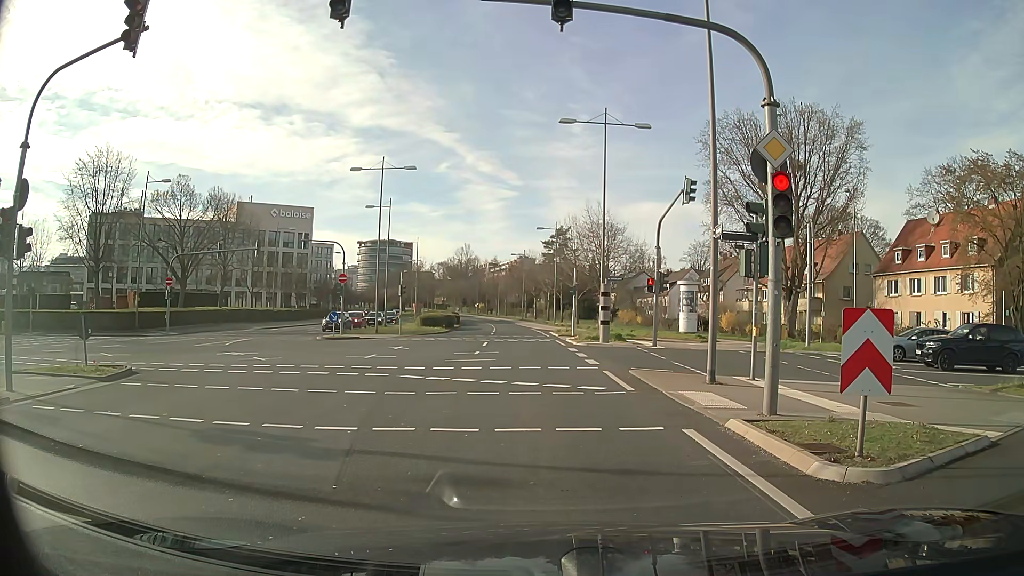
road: tertiary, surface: asphalt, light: Day
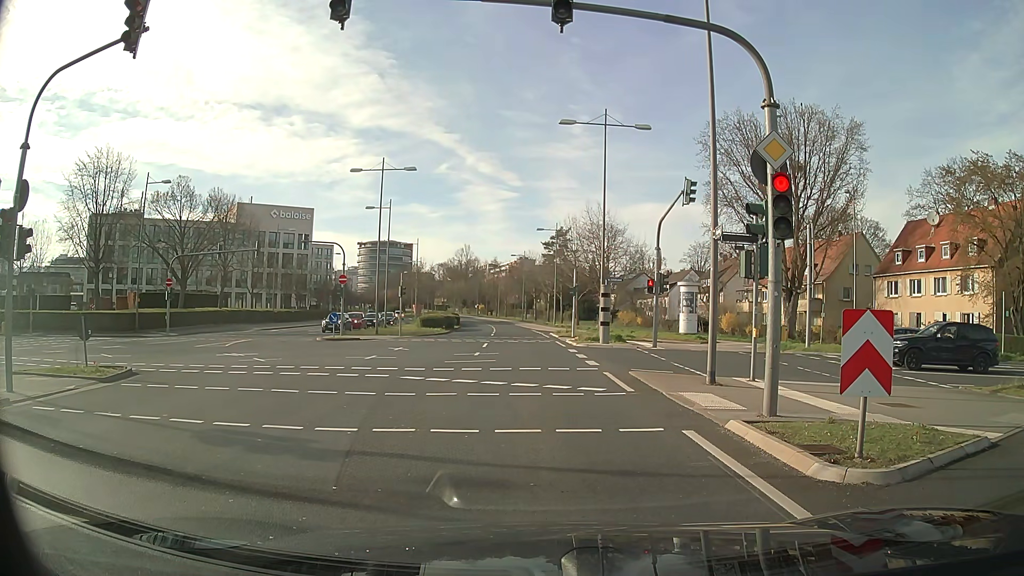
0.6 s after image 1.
(0.0, 0.0) m; 0°
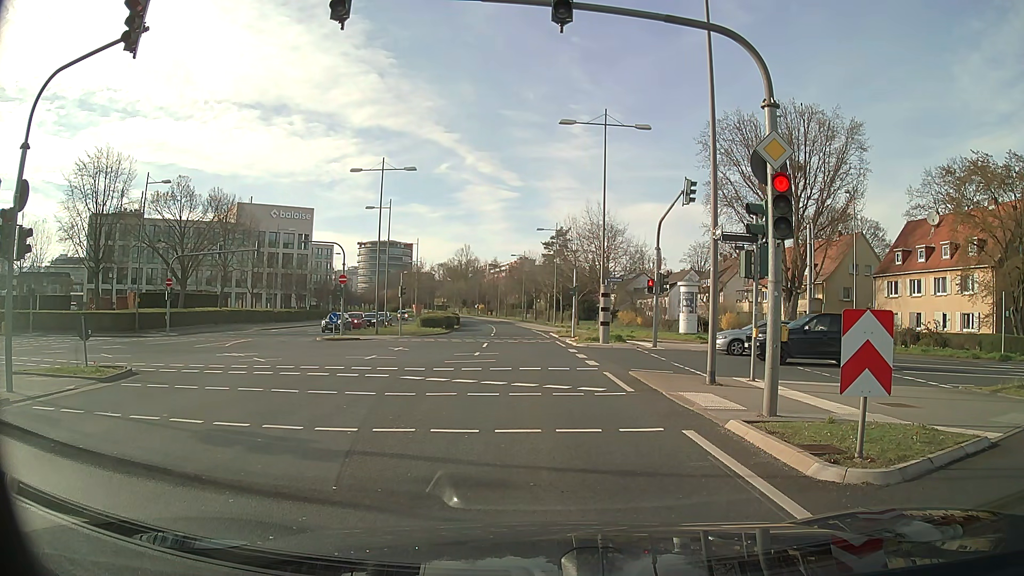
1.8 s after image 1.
(0.0, 0.0) m; 0°
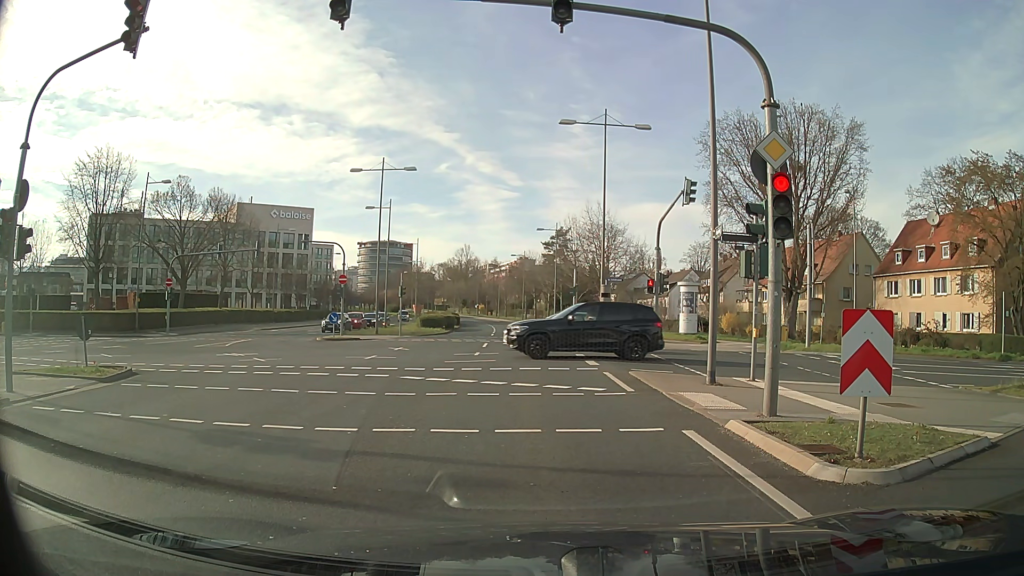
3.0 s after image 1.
(0.0, 0.0) m; 0°
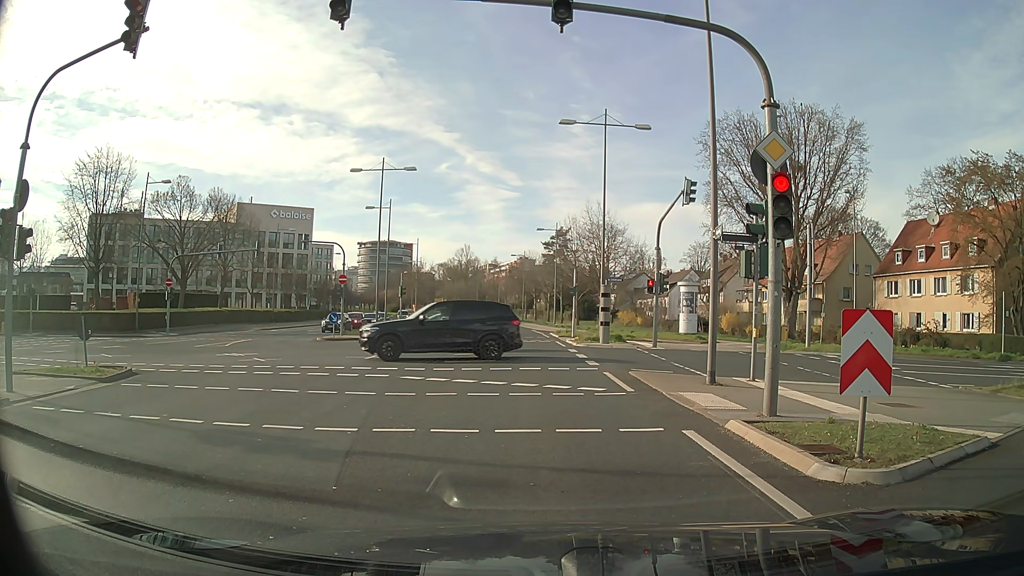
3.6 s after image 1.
(0.0, 0.0) m; 0°
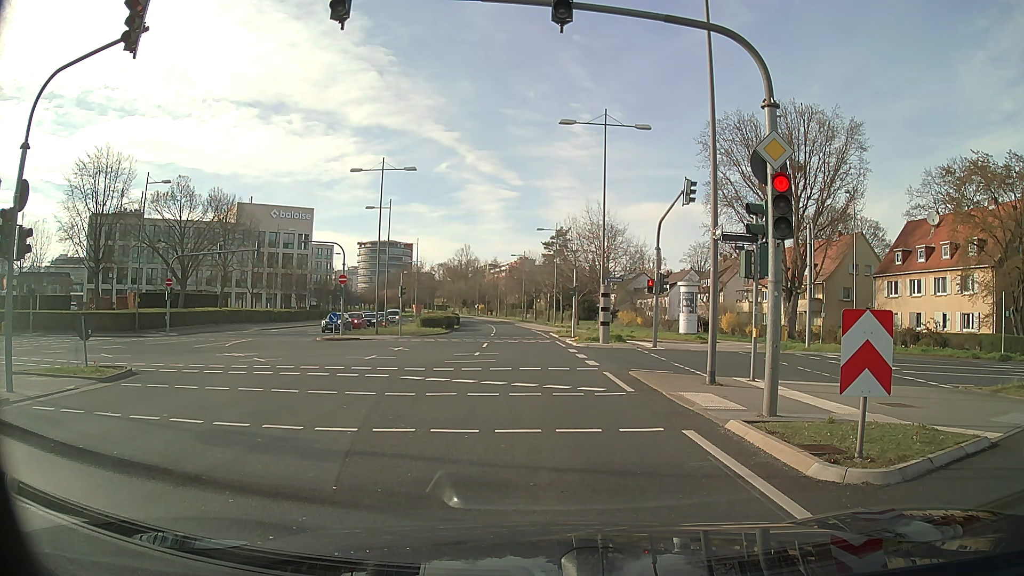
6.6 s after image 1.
(0.0, 0.0) m; 0°
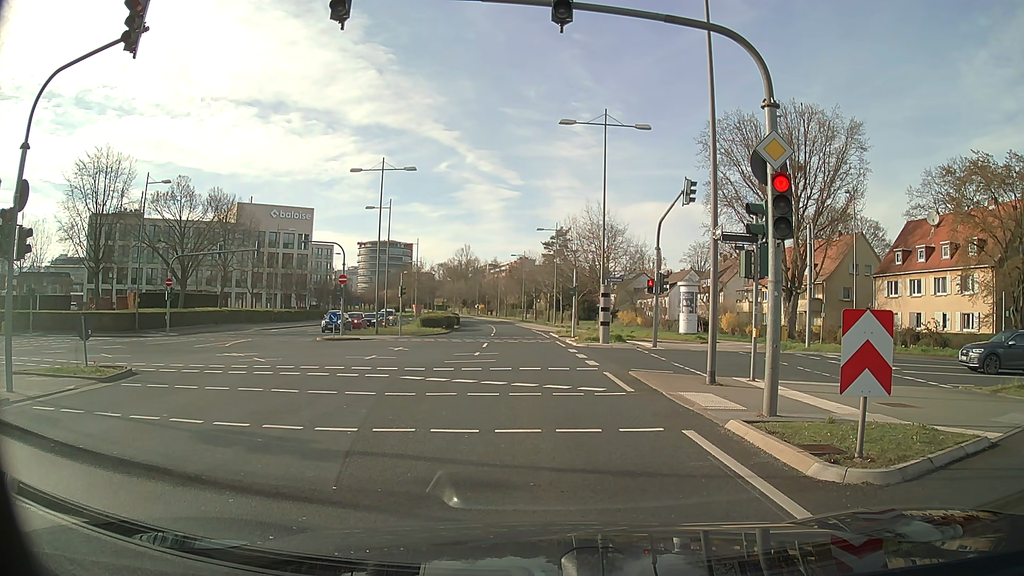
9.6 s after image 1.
(0.0, 0.0) m; 0°
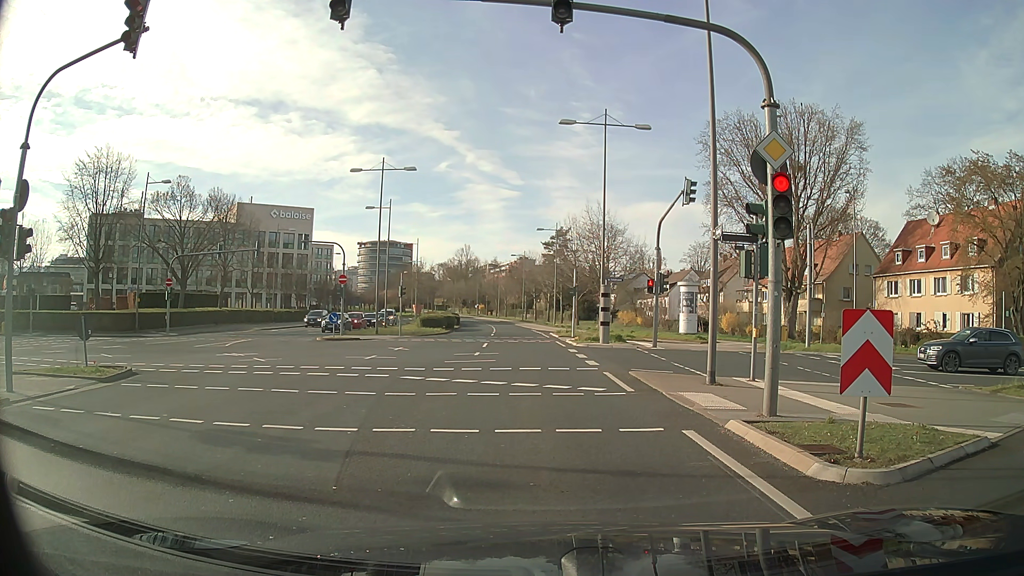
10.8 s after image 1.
(0.0, 0.0) m; 0°
(0, +10) (-1, +20) (-1, +30) (-2, +40) (-3, +50) (-4, +60) (-5, +70) (-6, +80) (-8, +90) (-10, +99) m
